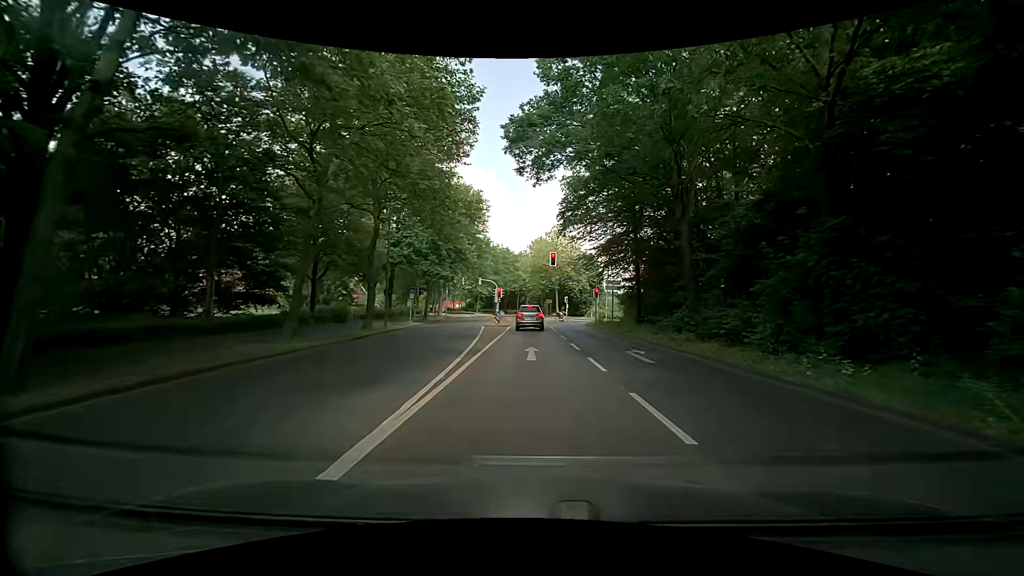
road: secondary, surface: asphalt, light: Day
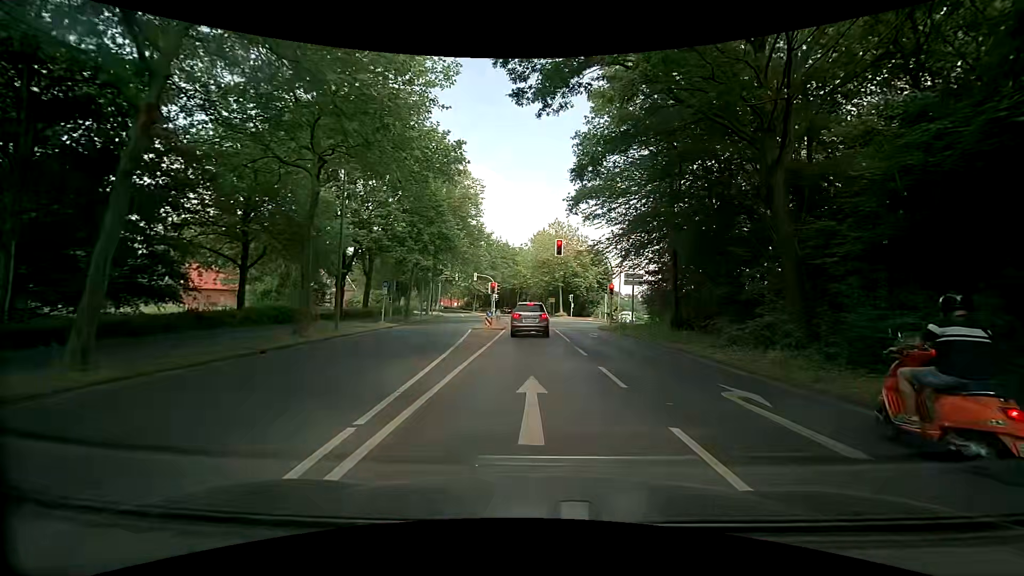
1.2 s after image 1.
(-0.2, +8.2) m; -1°
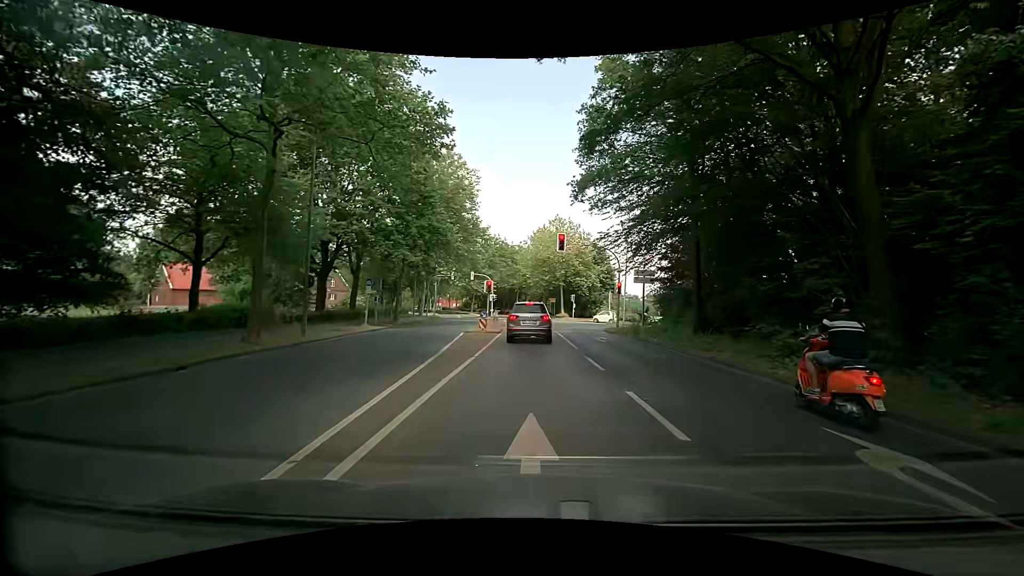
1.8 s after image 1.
(0.0, +3.4) m; -1°
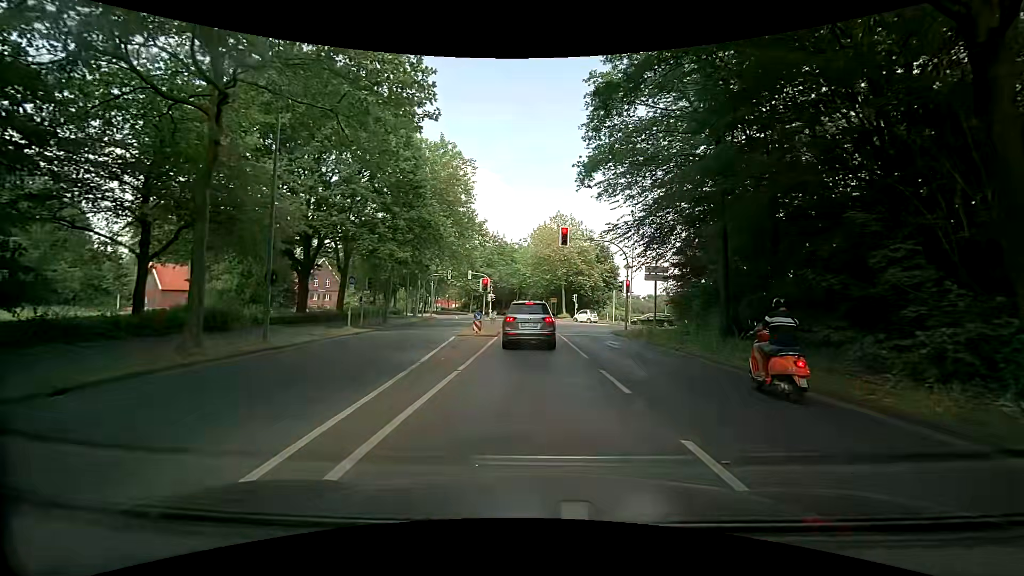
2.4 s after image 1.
(0.0, +3.0) m; +1°
